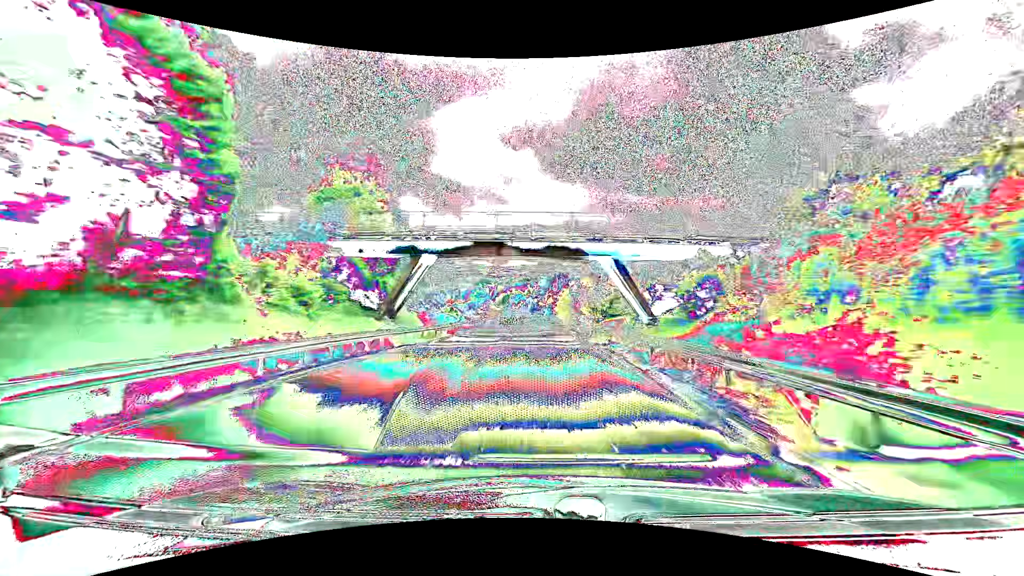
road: primary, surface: asphalt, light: Day
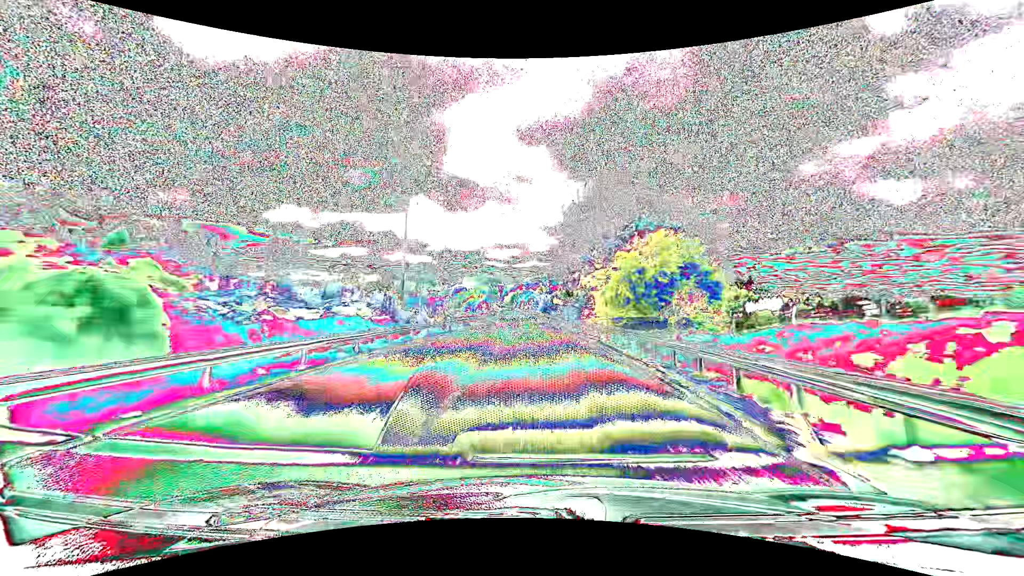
(-0.7, +50.5) m; -2°
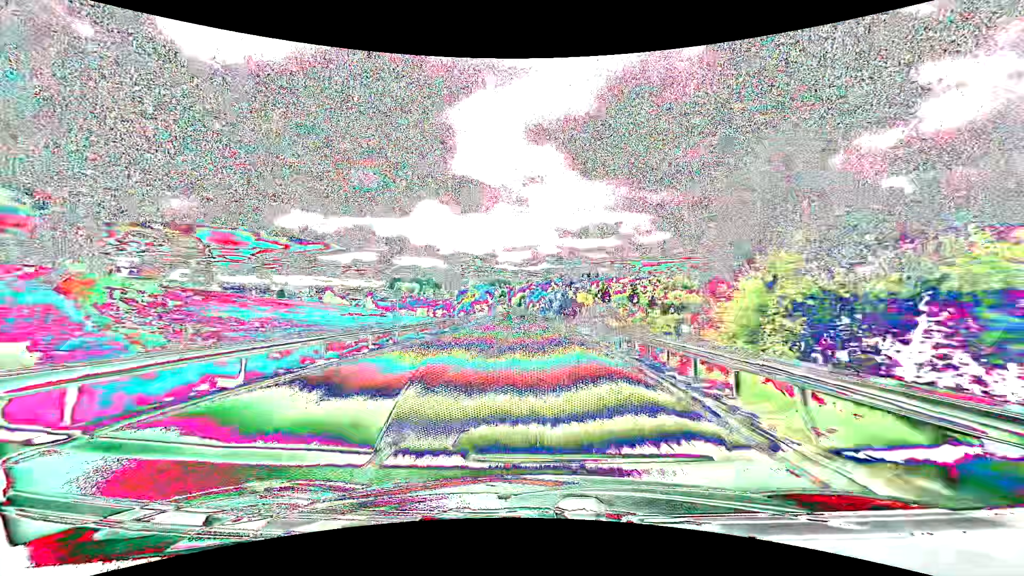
(-0.4, +50.8) m; -1°
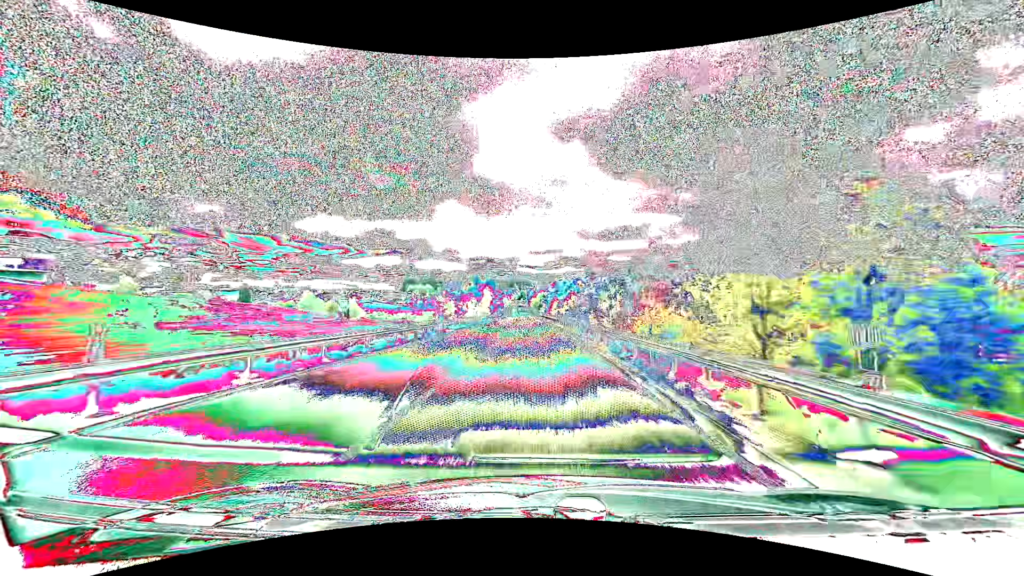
(-1.5, +67.9) m; -3°
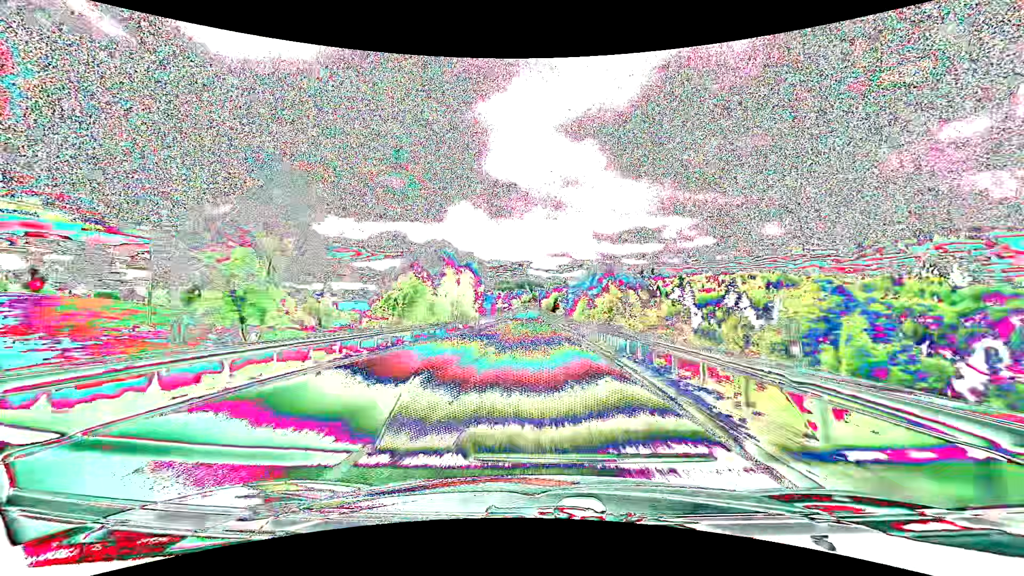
(-0.8, +50.9) m; -2°
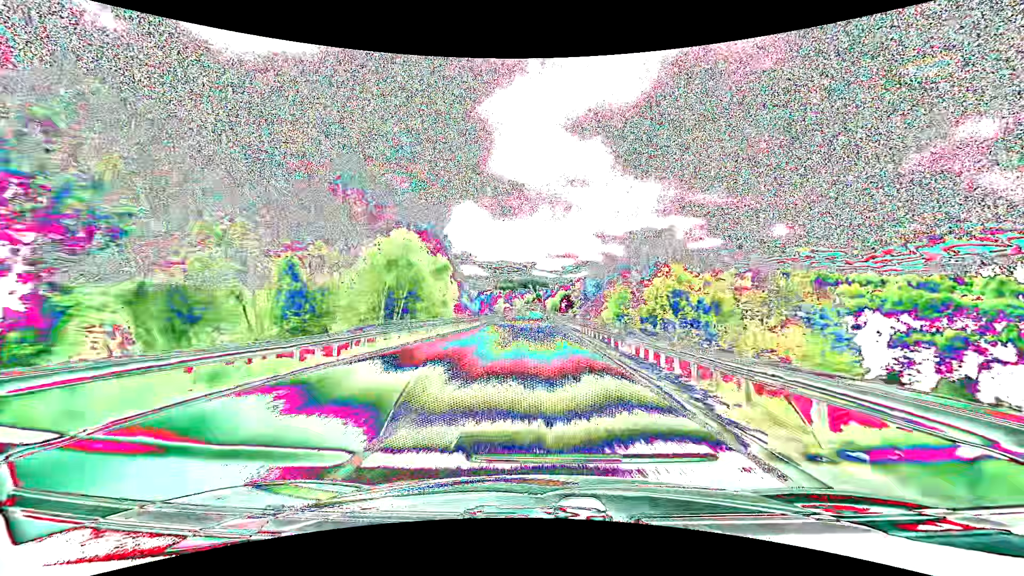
(-0.1, +33.9) m; 0°
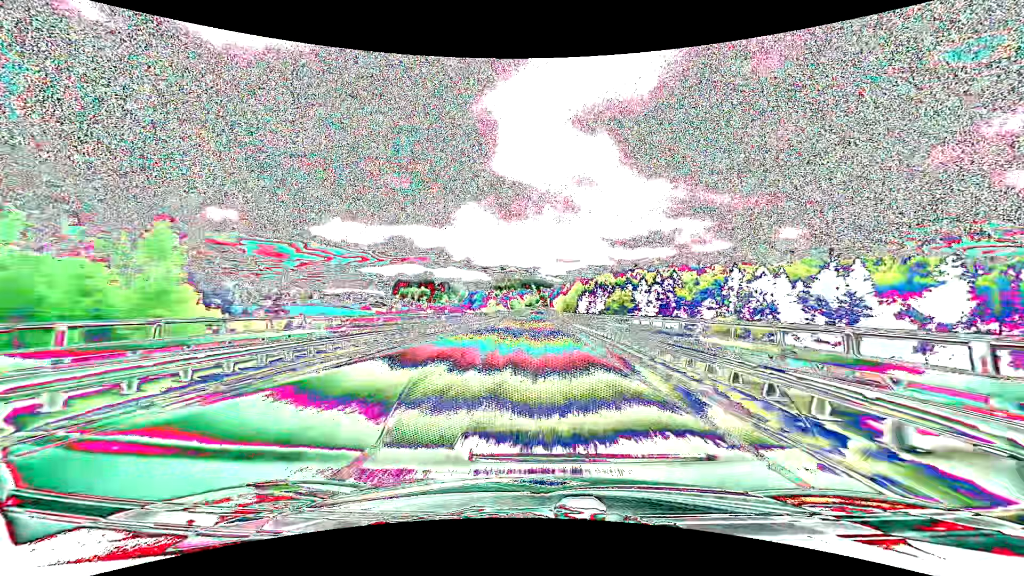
(-0.6, +84.5) m; 0°
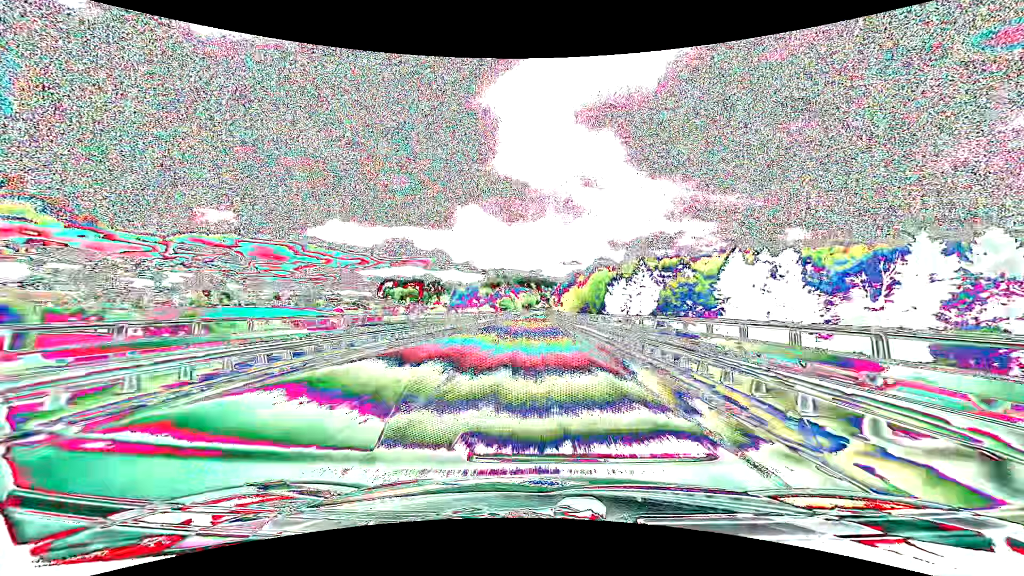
(0.0, +66.7) m; 0°
(0, +10) (0, +20) (0, +30) (0, +40) (0, +50) (0, +60) (0, +70) (0, +80) (0, +90) (0, +100) m
